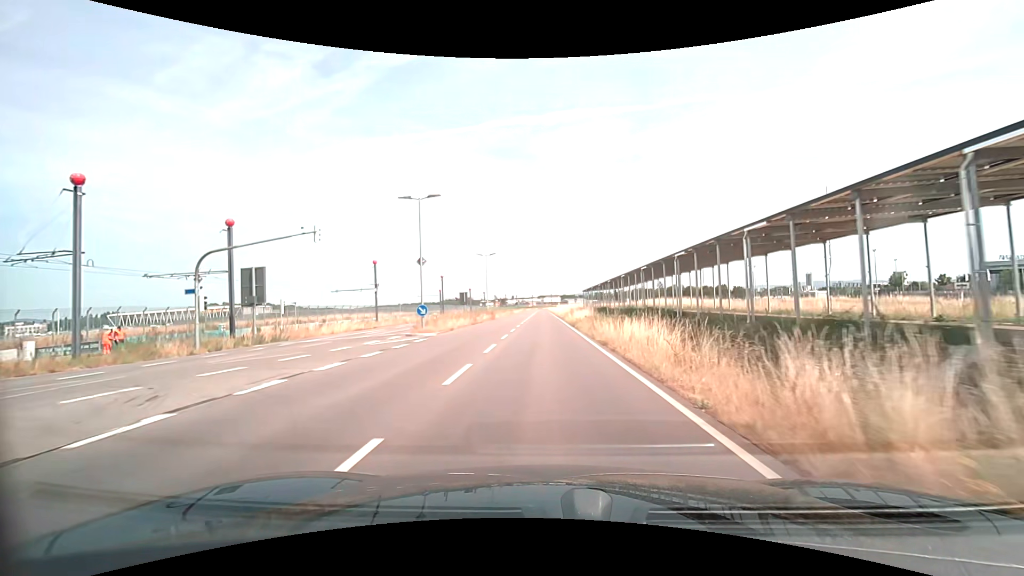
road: secondary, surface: asphalt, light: Day
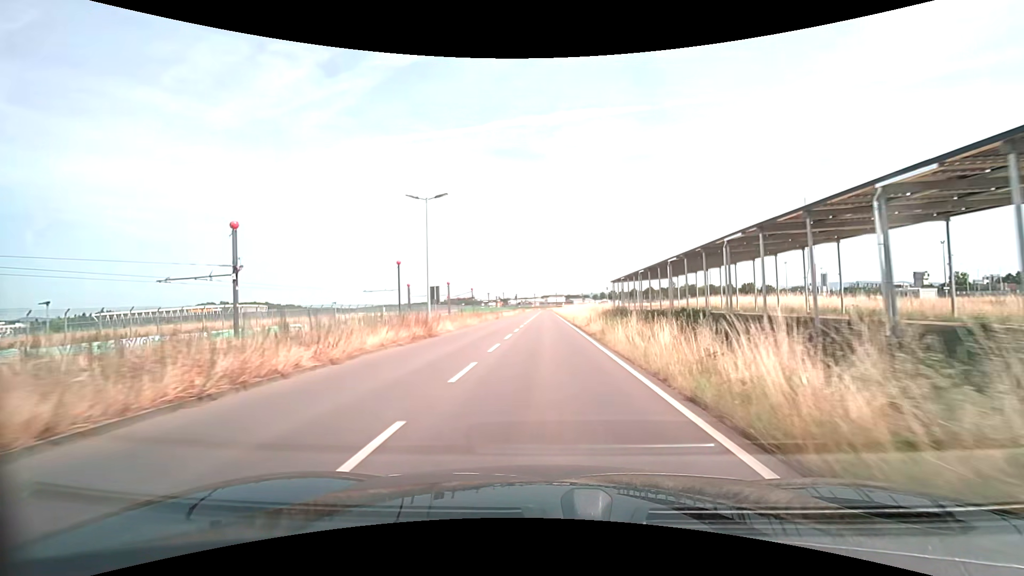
(0.0, +29.9) m; 0°
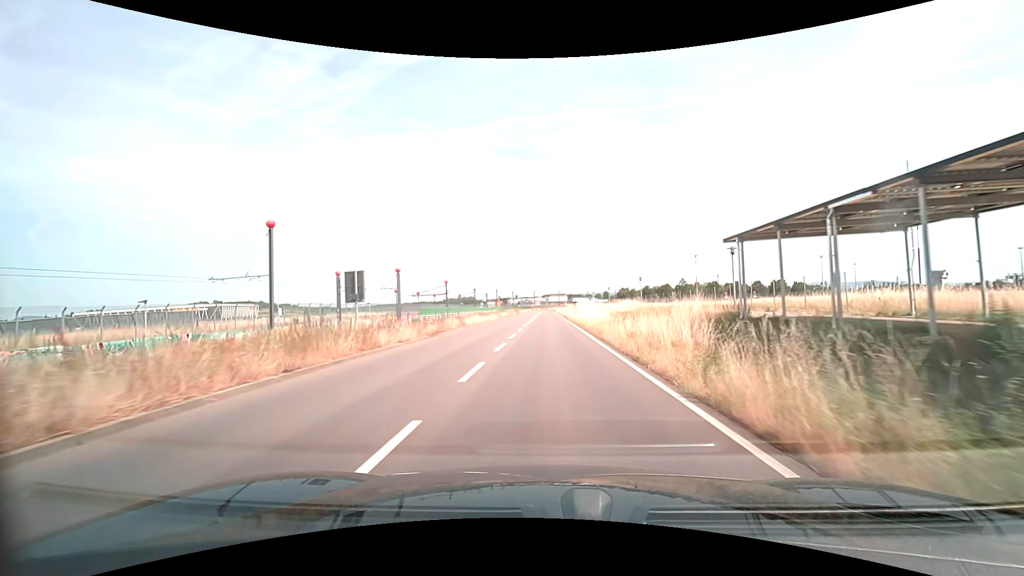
(0.0, +30.0) m; 0°
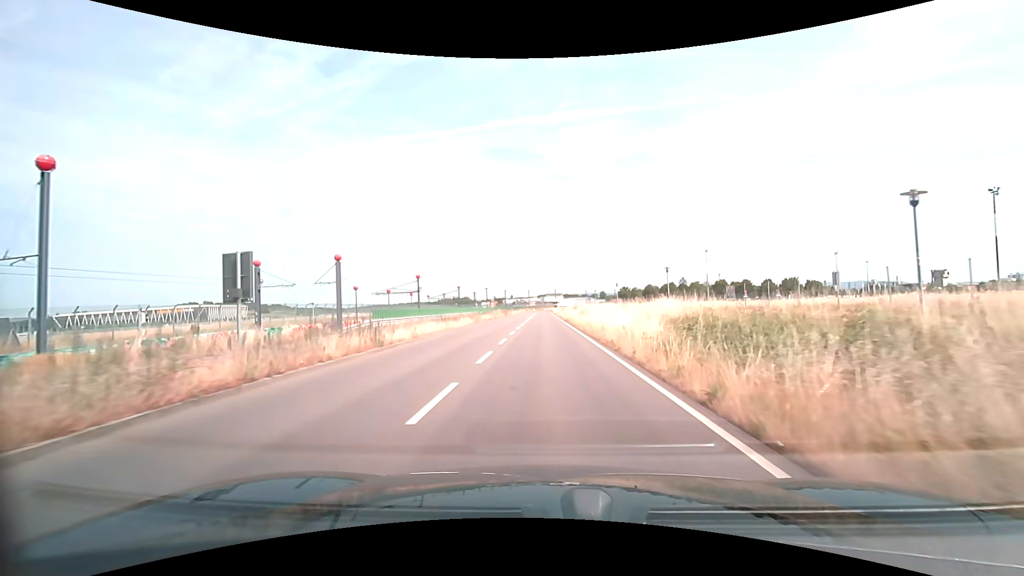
(+0.1, +15.1) m; +1°
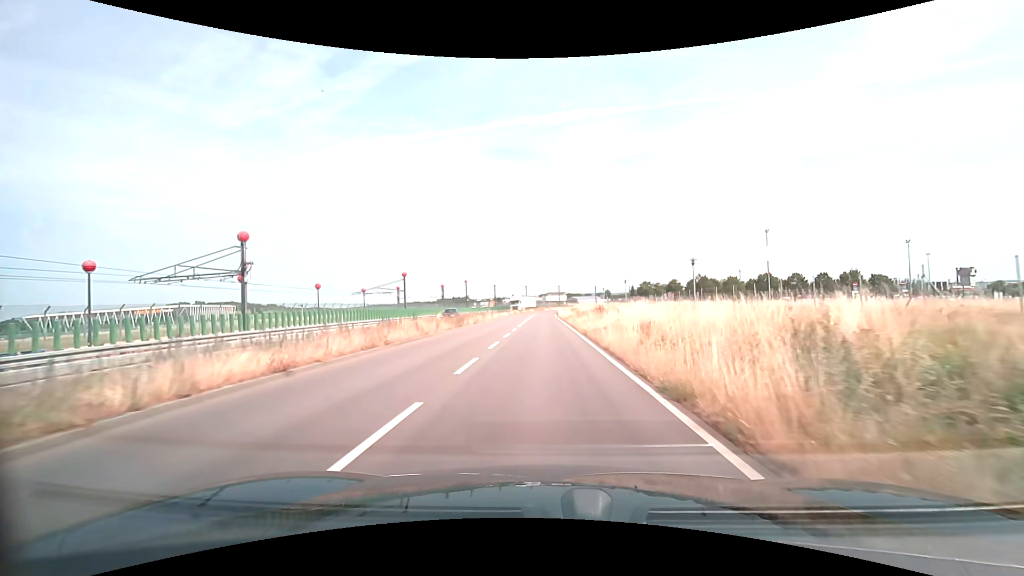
(0.0, +37.8) m; 0°
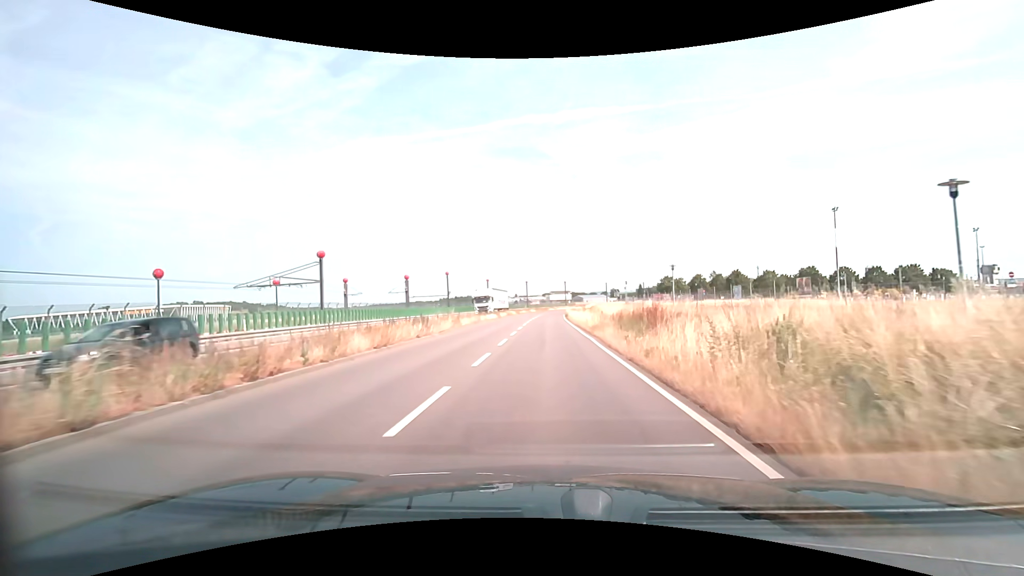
(-0.1, +22.8) m; 0°
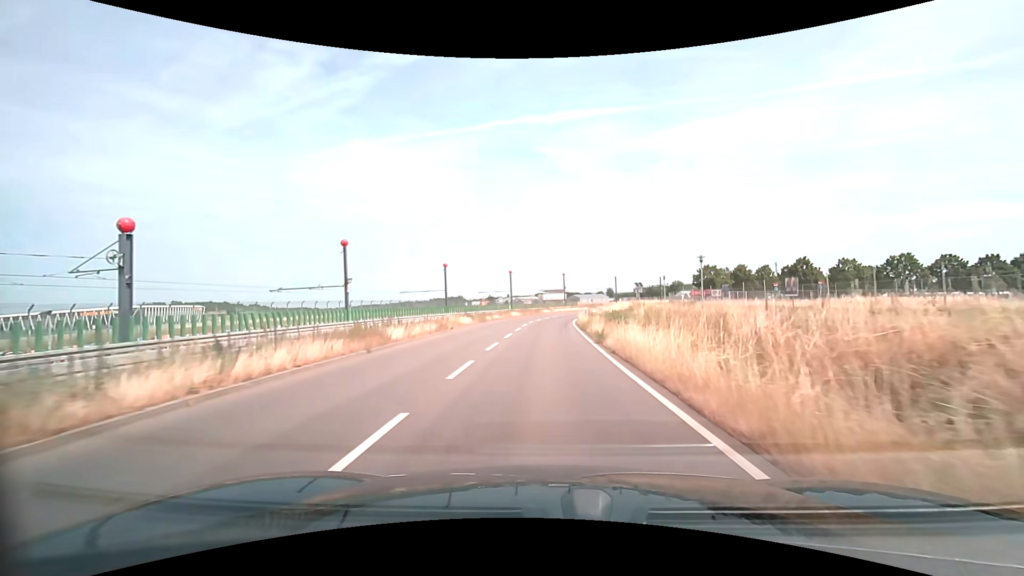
(+0.3, +38.0) m; +1°
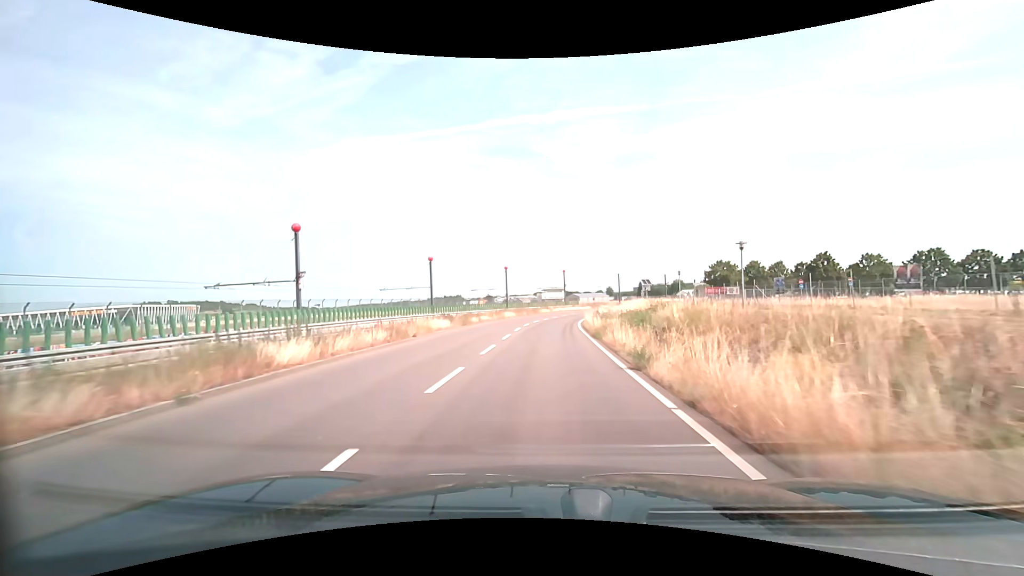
(0.0, +7.6) m; 0°
(0, +10) (0, +20) (0, +30) (+1, +40) (+2, +50) (+4, +60) (+7, +69) (+10, +79) (+14, +88) (+19, +97) m
